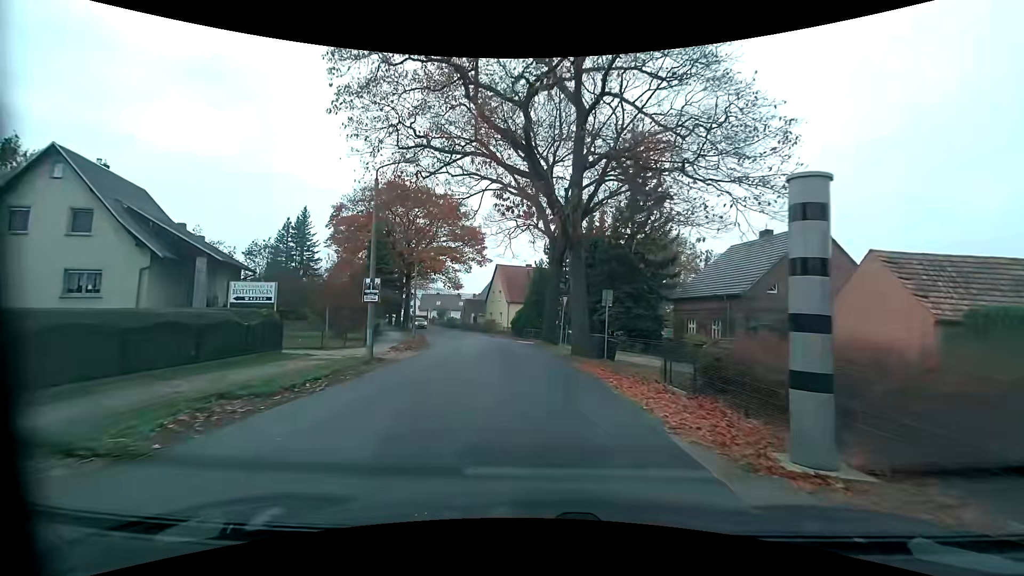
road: tertiary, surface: asphalt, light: Day
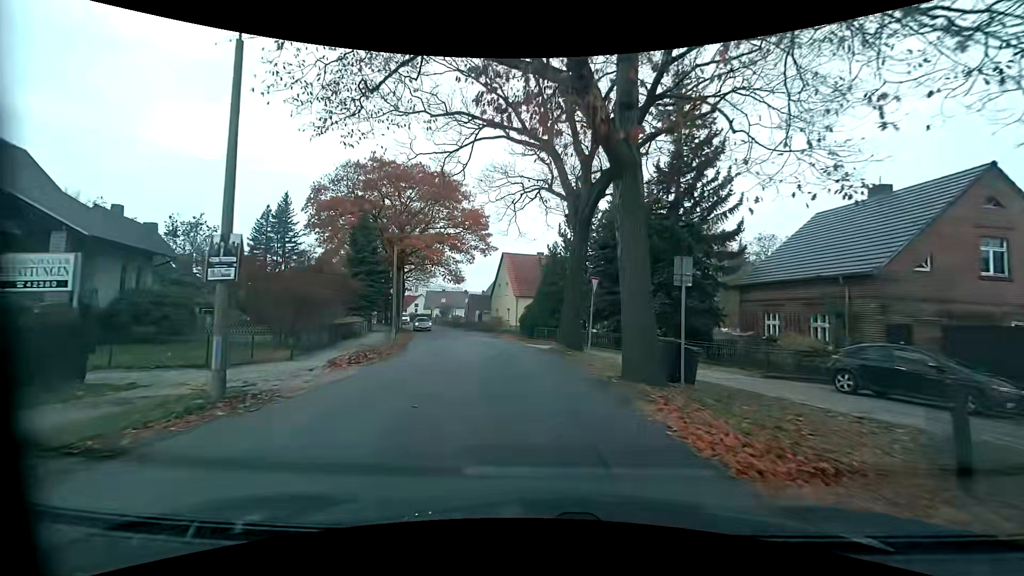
(-0.1, +9.2) m; -2°
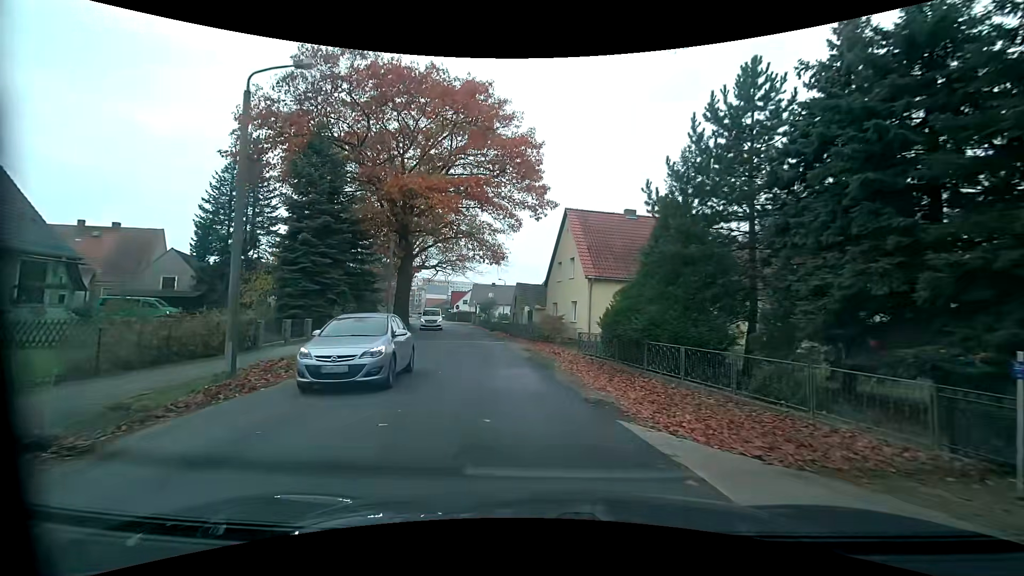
(-1.3, +22.4) m; -6°
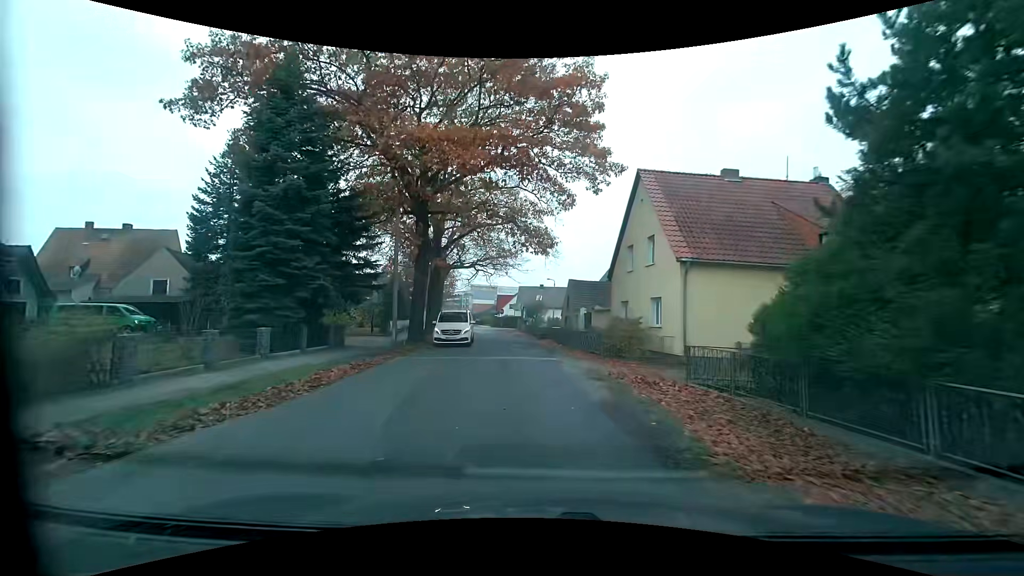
(-0.6, +8.8) m; -7°
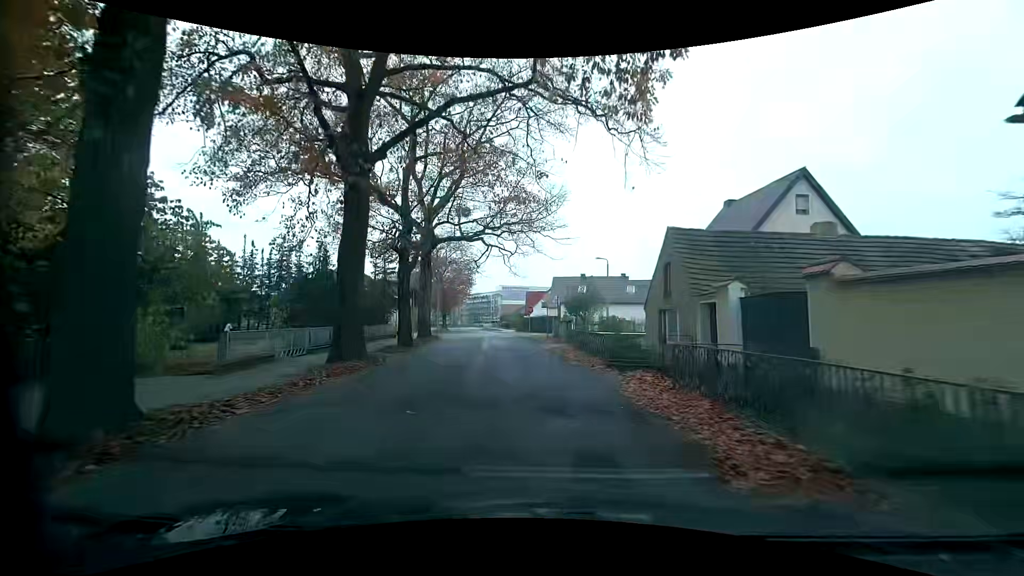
(-0.9, +22.2) m; -3°
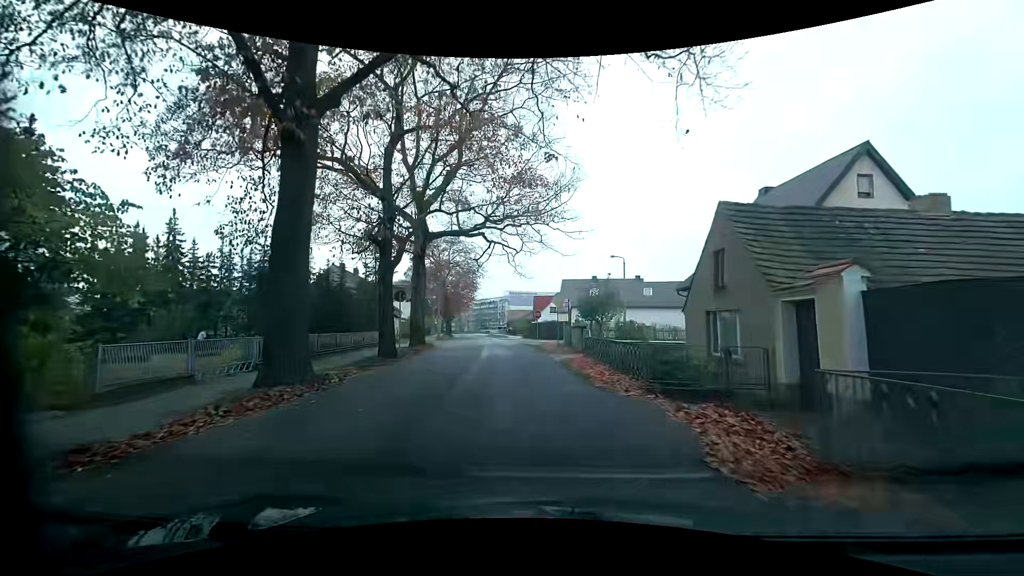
(-0.1, +4.4) m; -3°
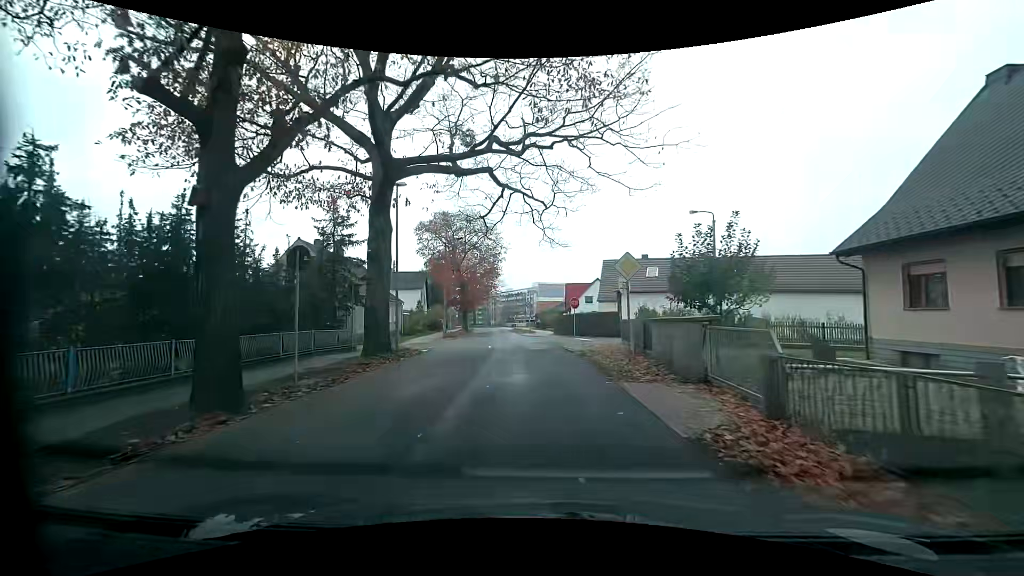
(-0.2, +13.3) m; -2°
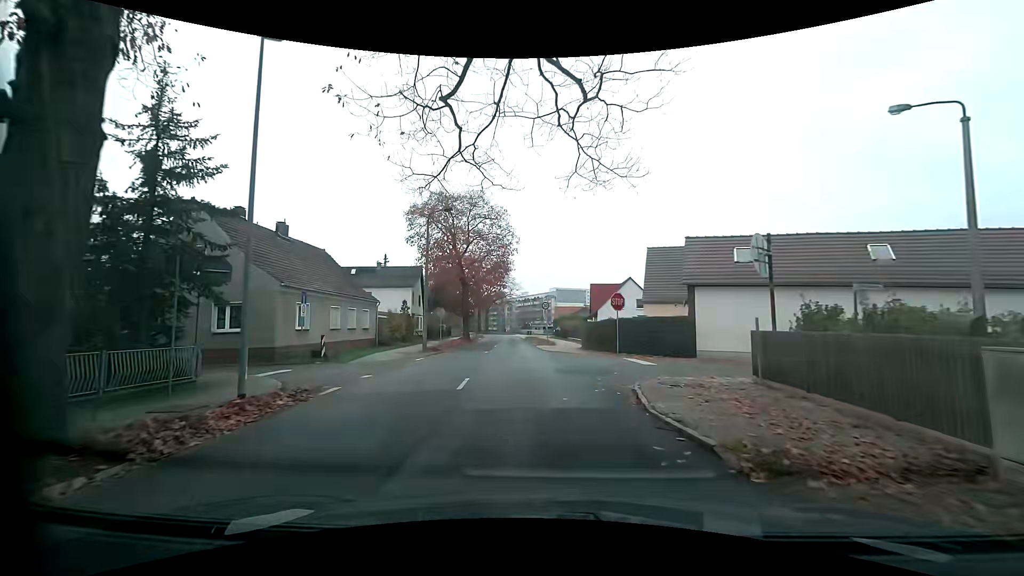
(-0.1, +13.5) m; -1°
